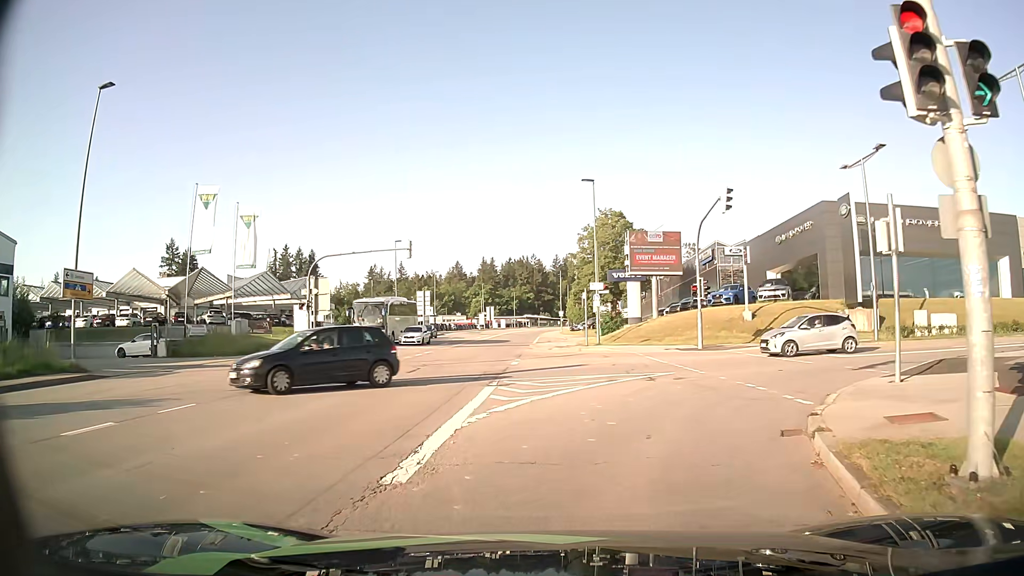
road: tertiary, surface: asphalt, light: Day
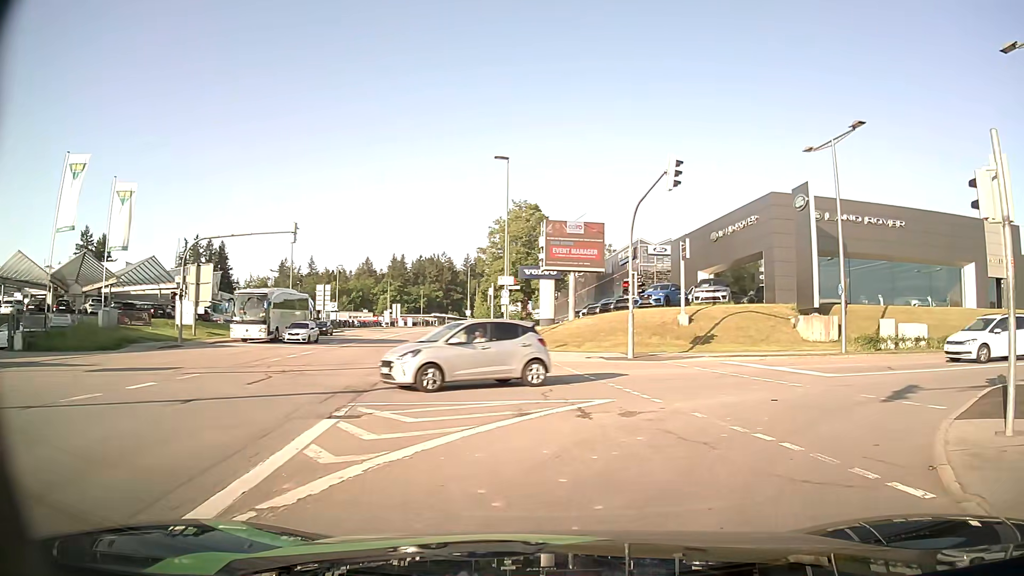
(+0.3, +5.9) m; +8°
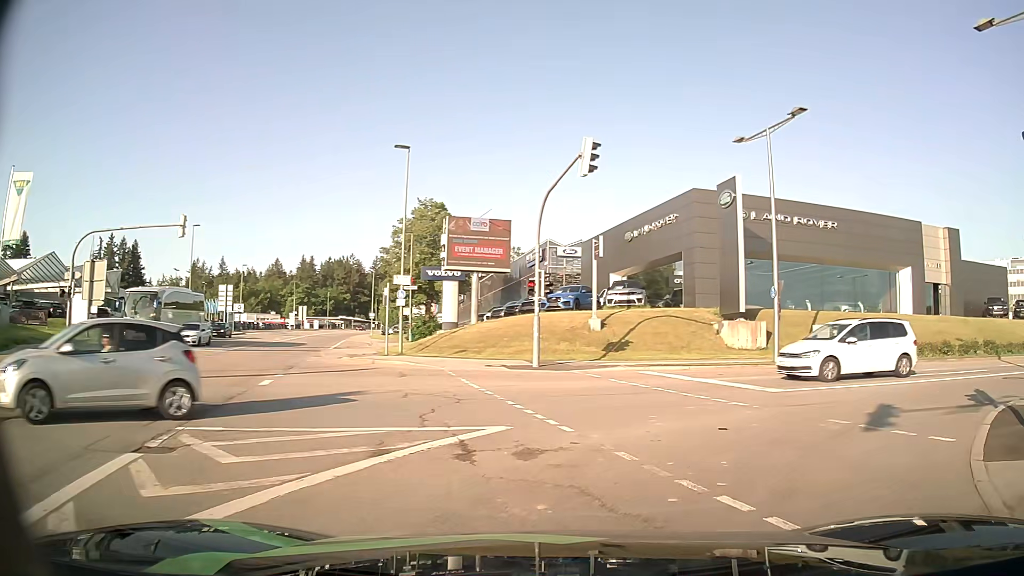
(+0.2, +2.9) m; +7°
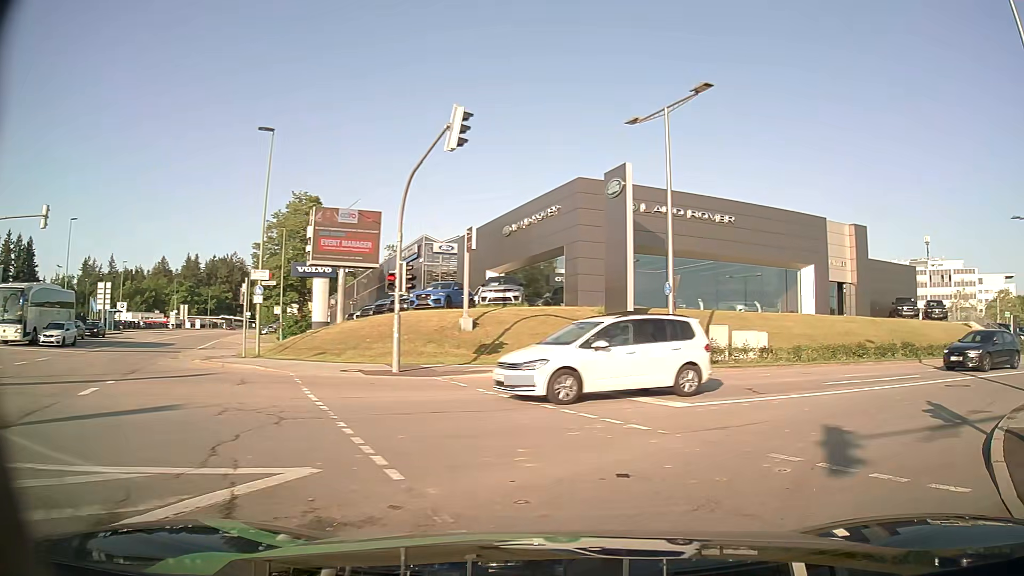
(+0.2, +2.9) m; +10°
